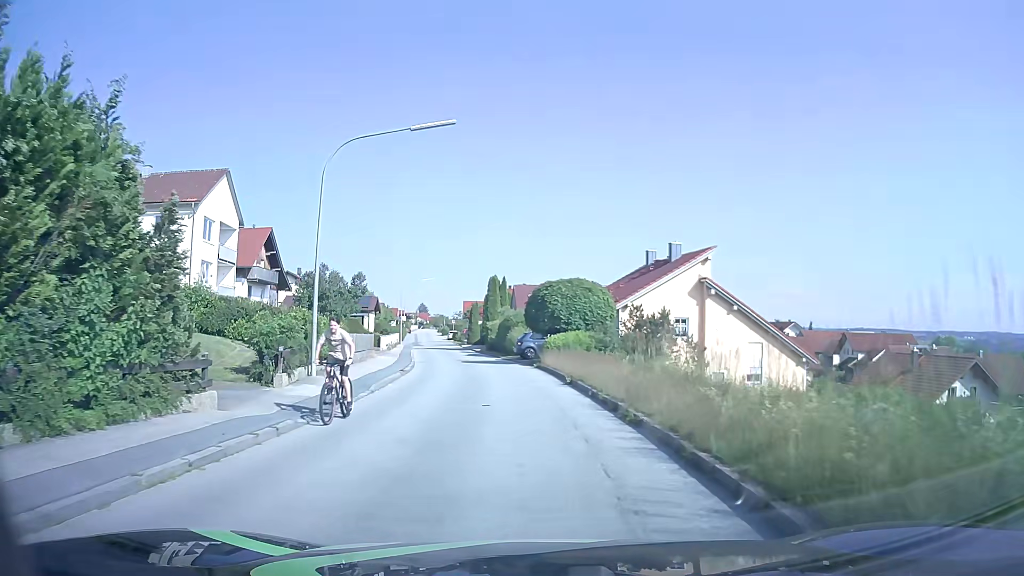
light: Day
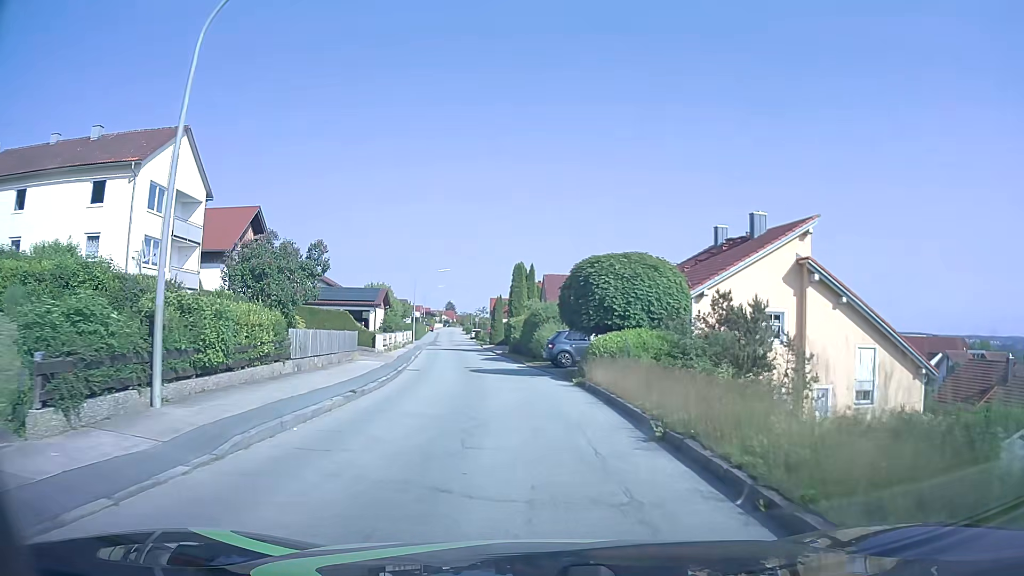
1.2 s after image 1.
(-0.2, +9.6) m; -2°
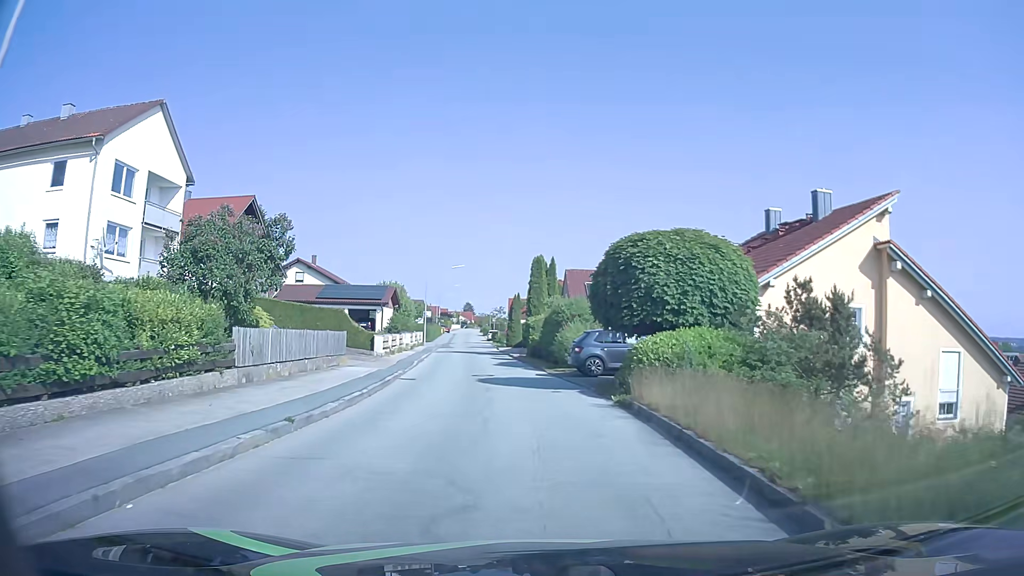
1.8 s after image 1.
(-0.1, +4.8) m; -2°
(0, +10) (-1, +20) (-2, +30) (-3, +40) (-4, +50) (-5, +60) (-6, +70) (-7, +80) (-8, +90) (-9, +100) m
